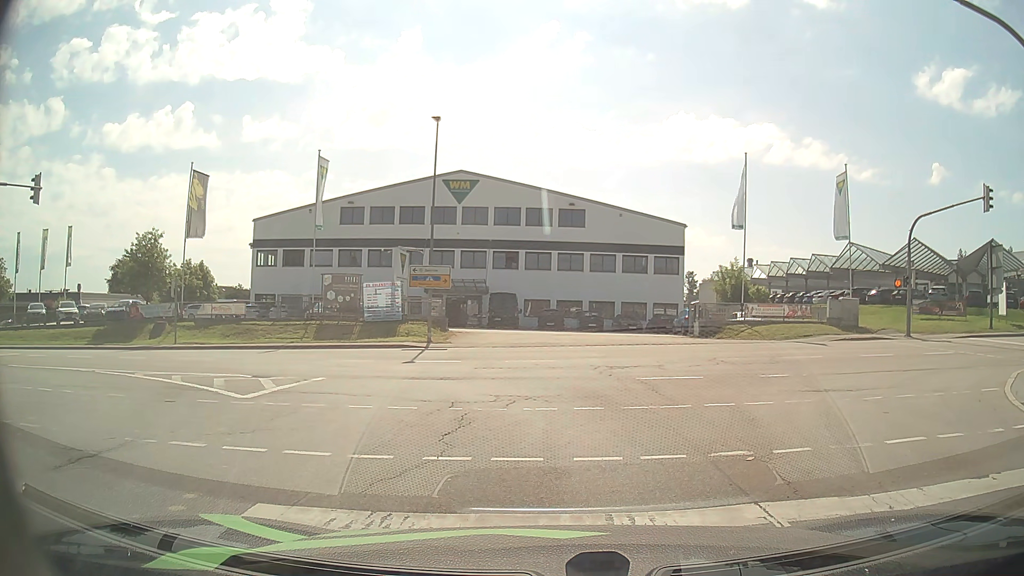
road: secondary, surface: asphalt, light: Day
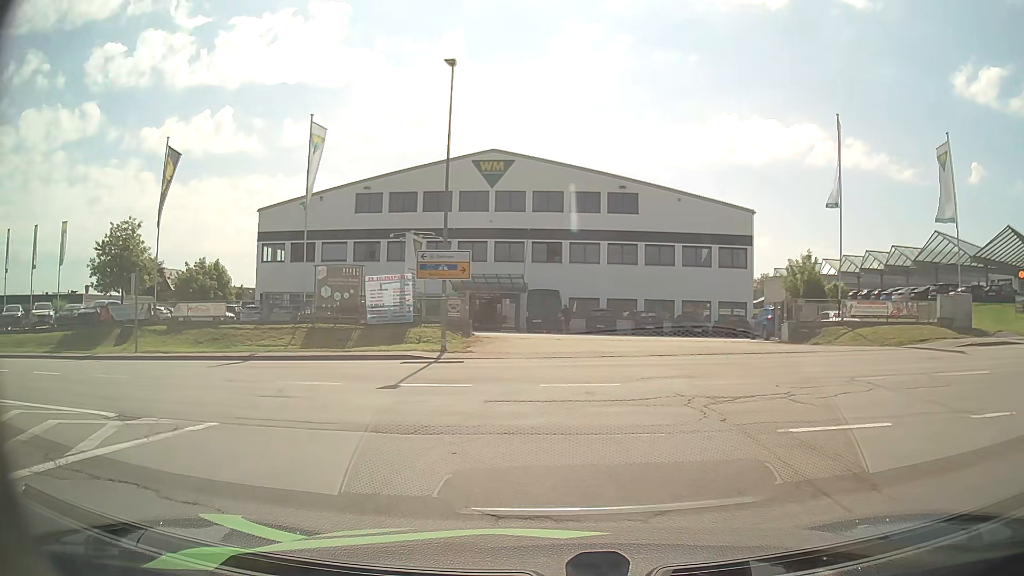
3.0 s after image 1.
(-0.2, +8.0) m; -4°
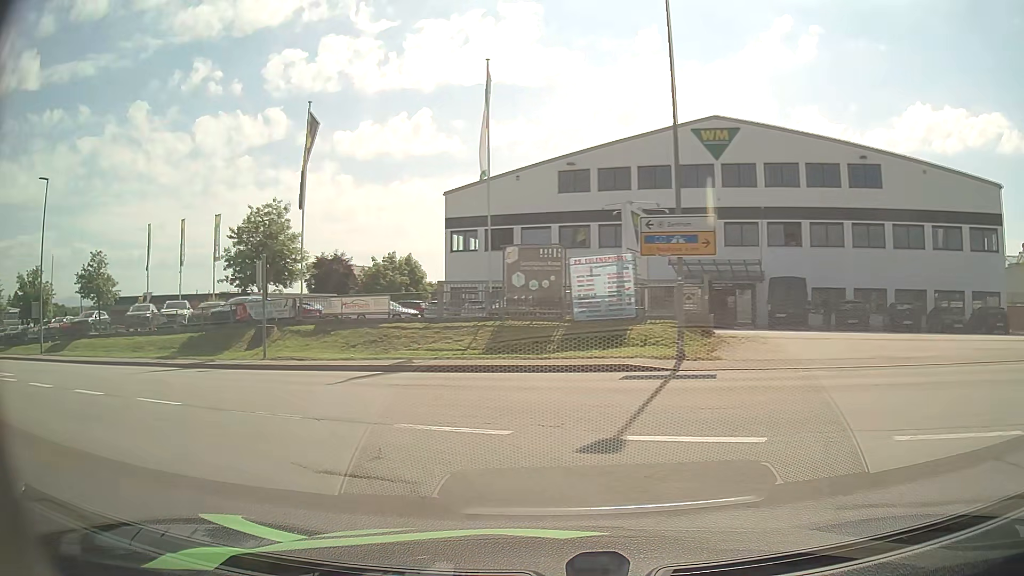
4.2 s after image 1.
(-1.0, +6.8) m; -18°
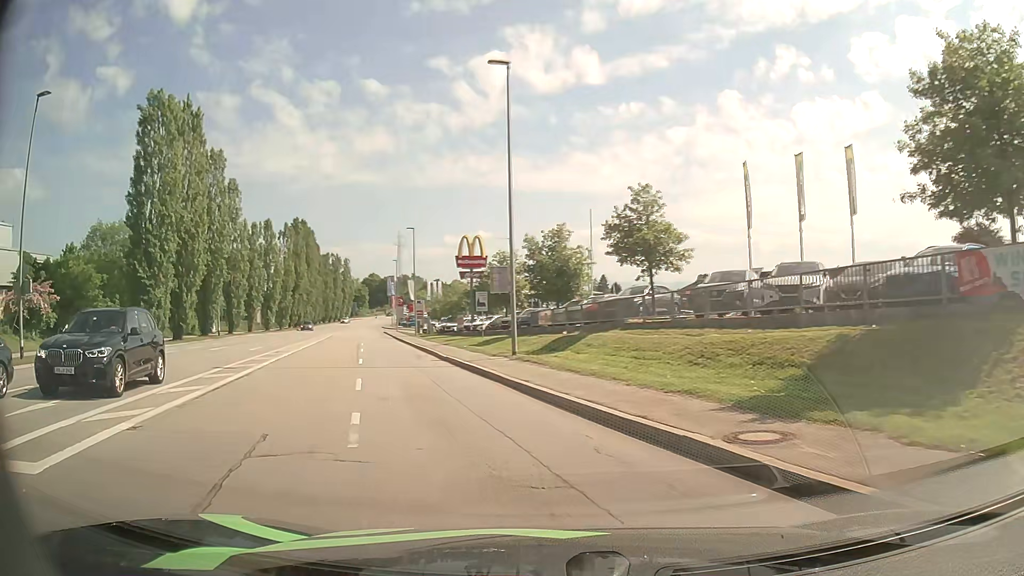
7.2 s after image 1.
(-9.1, +17.2) m; -53°
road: tertiary
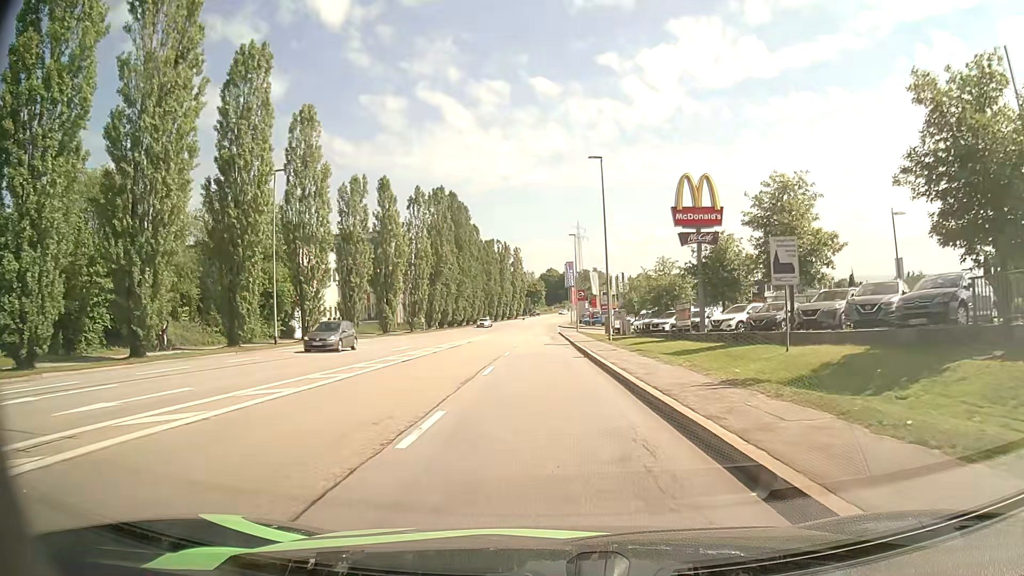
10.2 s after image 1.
(-5.8, +26.3) m; -16°
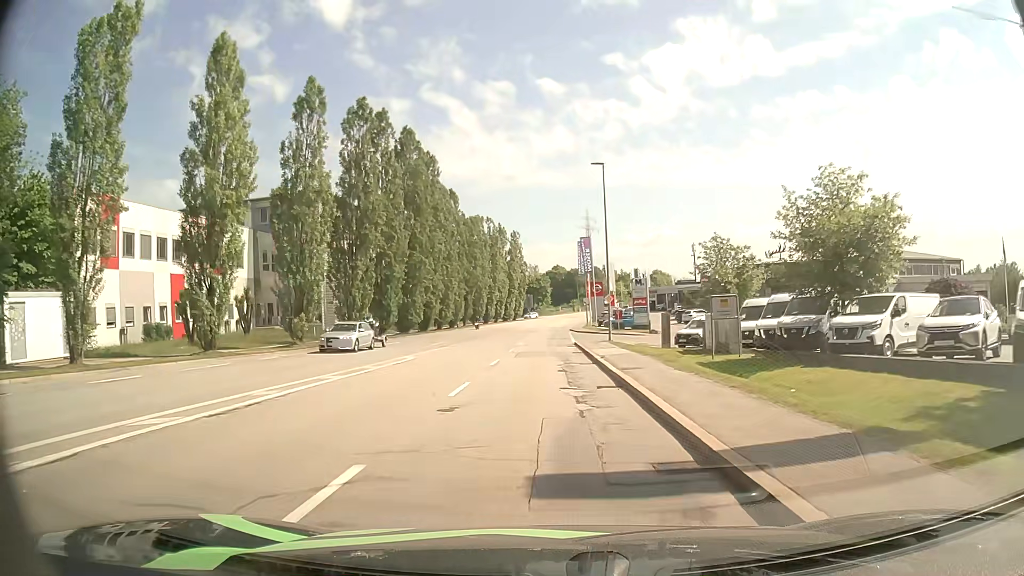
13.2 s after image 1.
(-0.1, +33.5) m; 0°
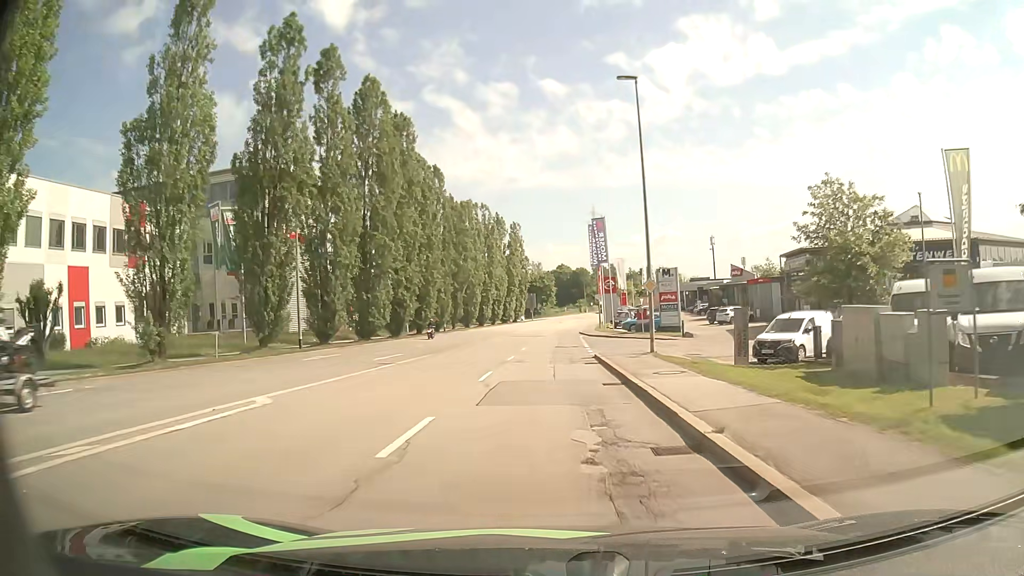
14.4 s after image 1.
(0.0, +14.5) m; -1°
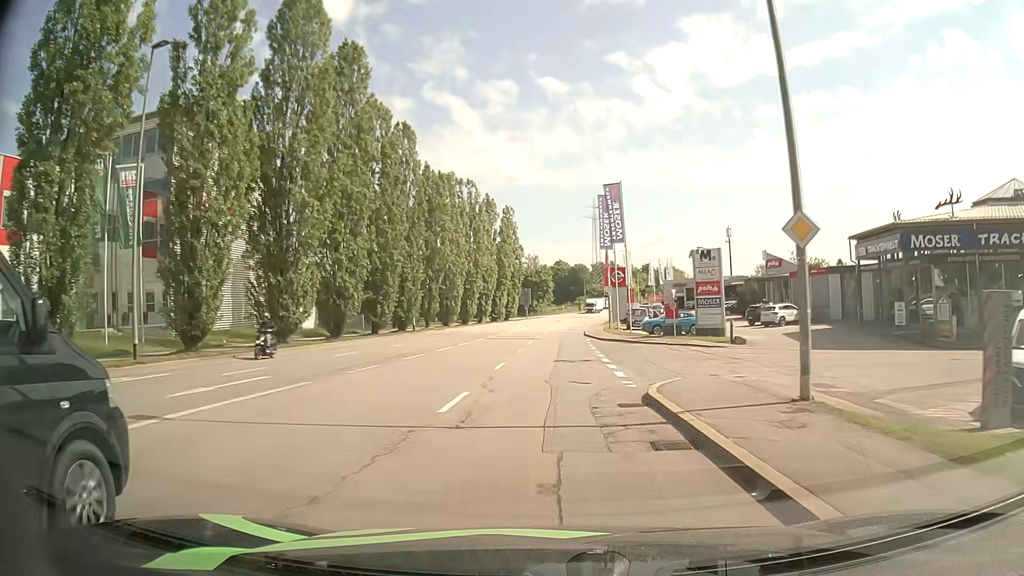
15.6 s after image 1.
(+0.1, +15.0) m; 0°
